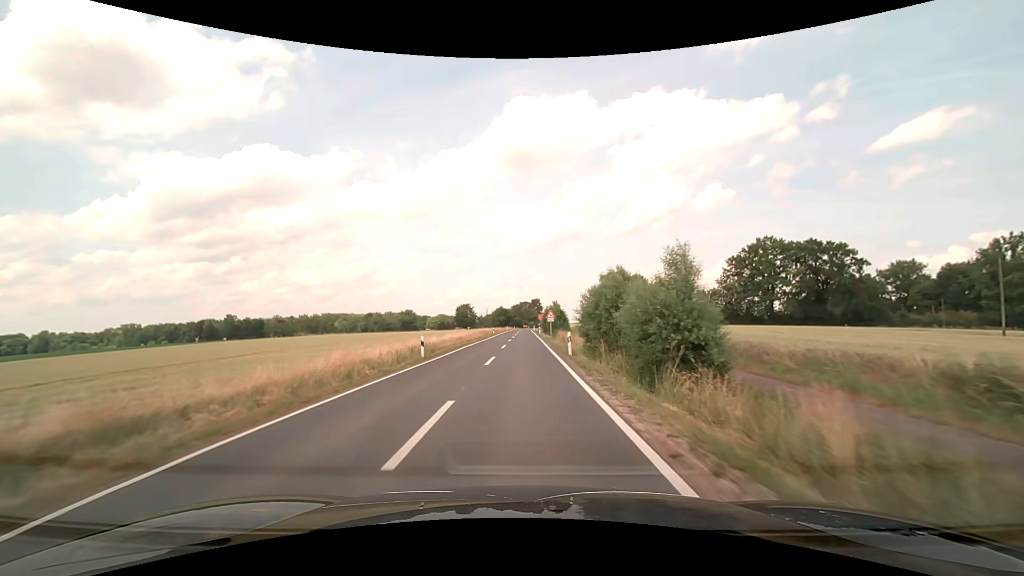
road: secondary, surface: asphalt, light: Day
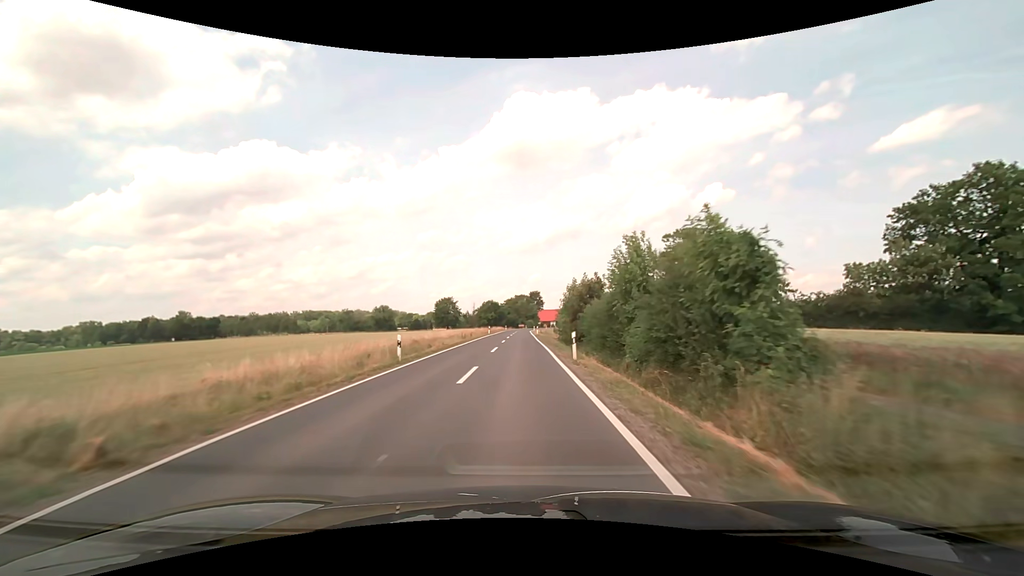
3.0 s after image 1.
(+0.2, +53.7) m; 0°
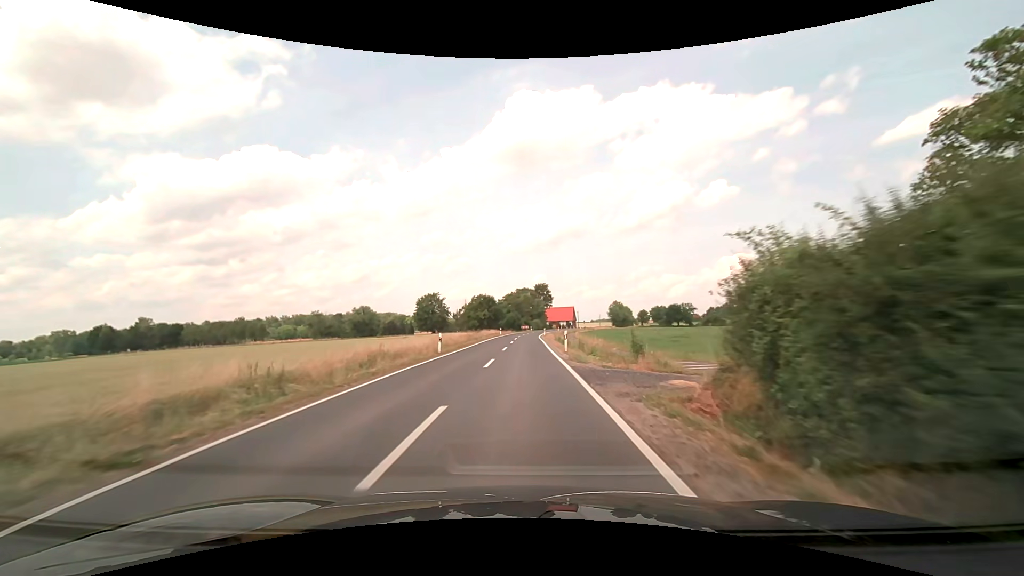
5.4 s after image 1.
(-0.1, +42.9) m; 0°
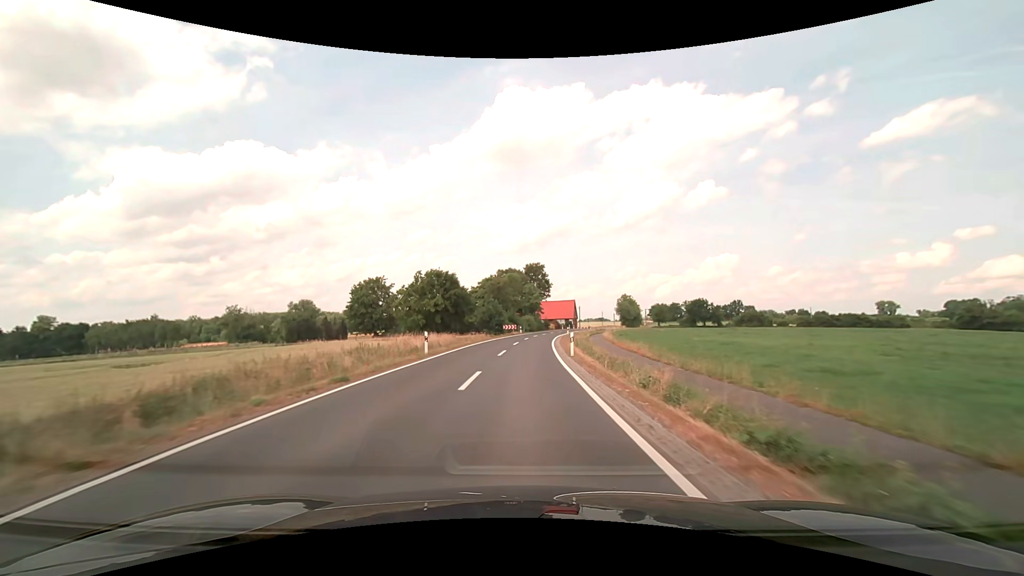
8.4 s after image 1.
(0.0, +53.8) m; +1°
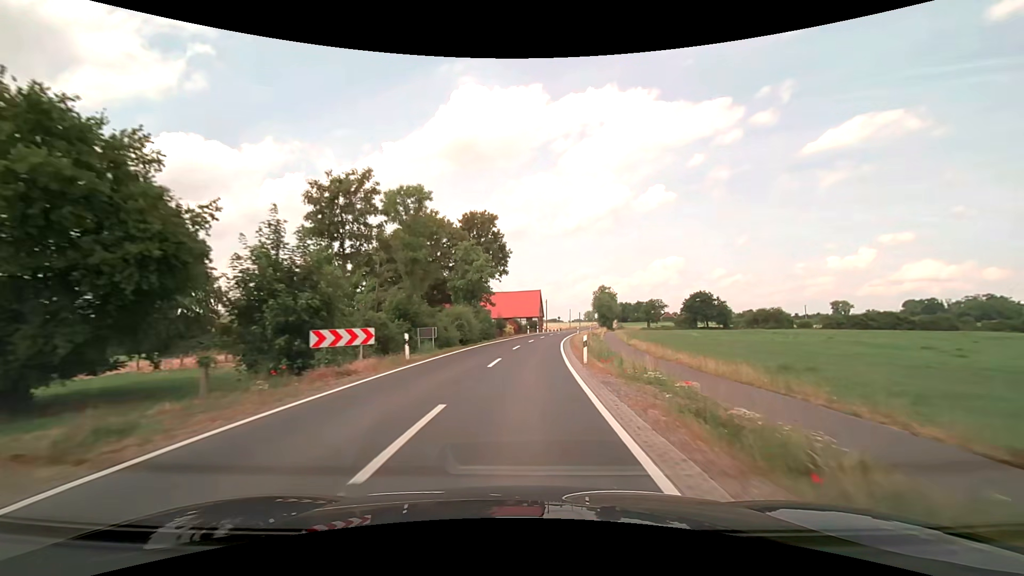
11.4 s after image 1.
(+2.0, +53.9) m; +5°
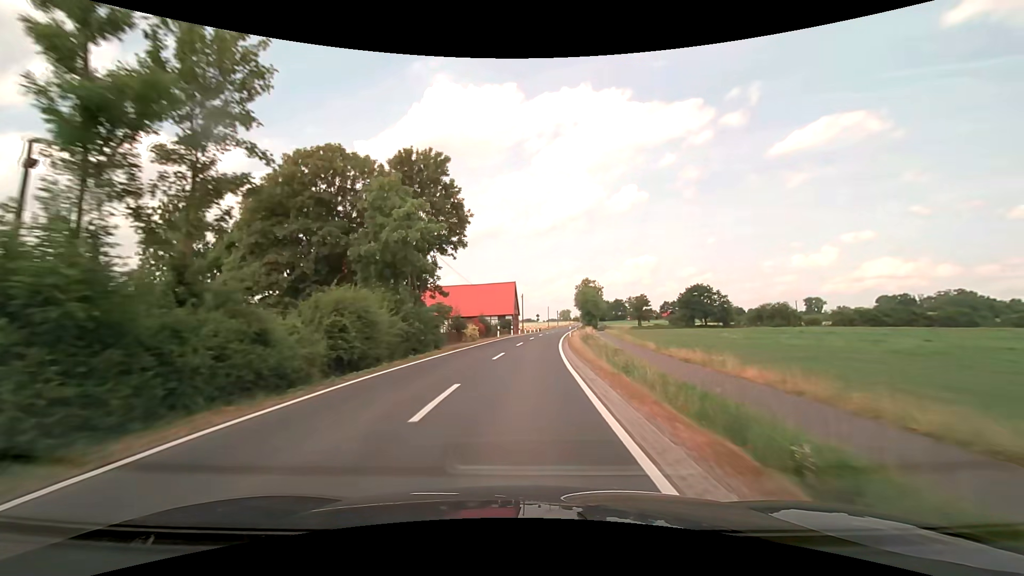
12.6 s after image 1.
(+0.6, +21.5) m; +3°
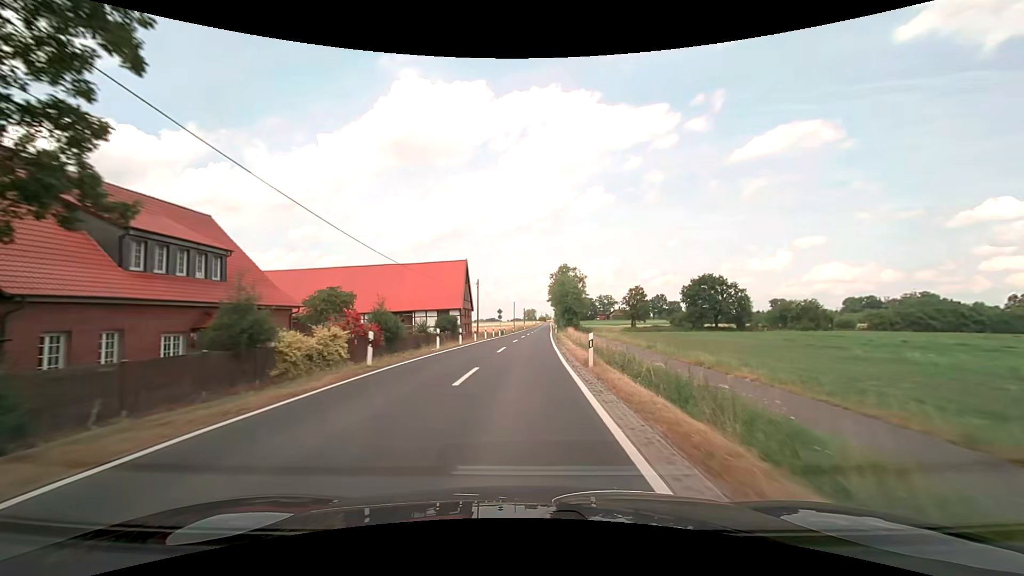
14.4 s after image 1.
(+1.2, +32.3) m; +4°
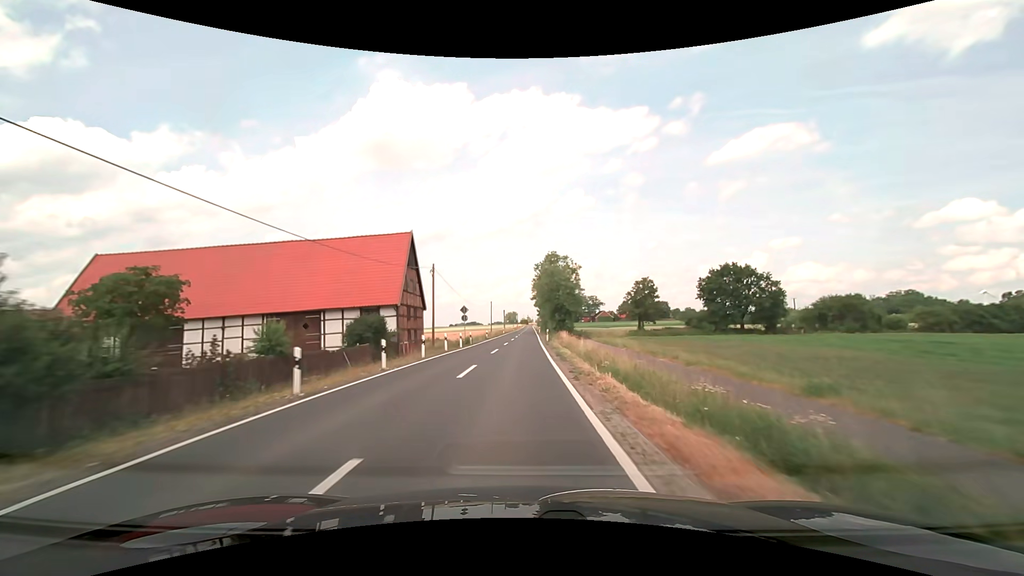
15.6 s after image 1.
(+0.4, +21.5) m; +2°
(0, +10) (0, +20) (0, +30) (0, +40) (0, +50) (+1, +60) (+1, +70) (+1, +80) (+1, +90) (+1, +100) m
